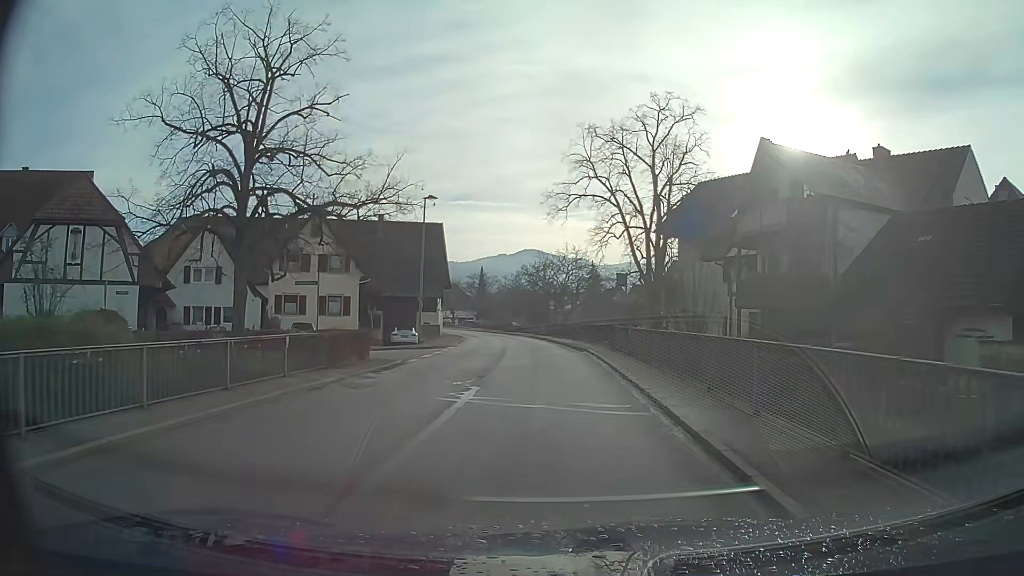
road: secondary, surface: asphalt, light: Day
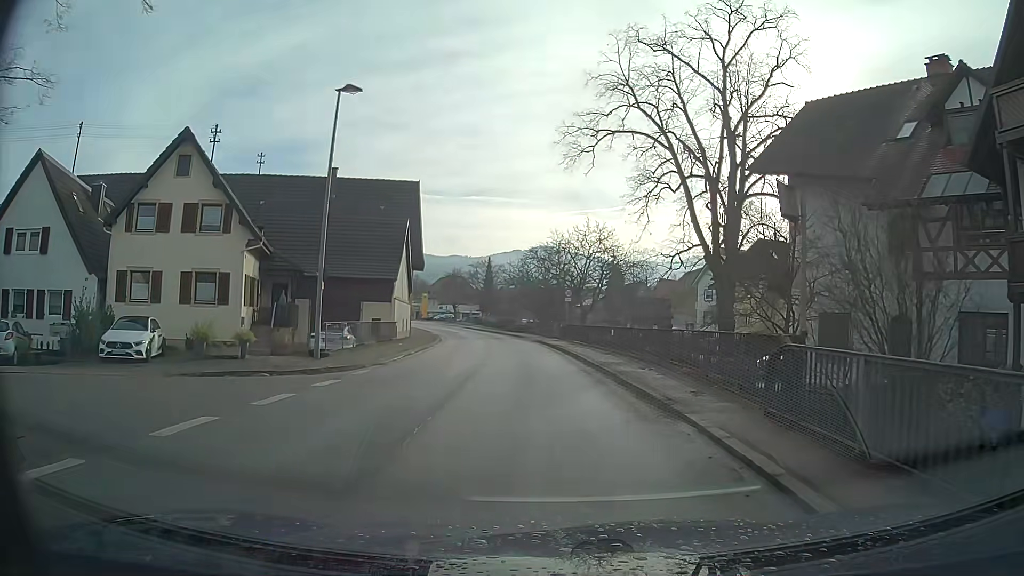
(-0.2, +18.4) m; -1°
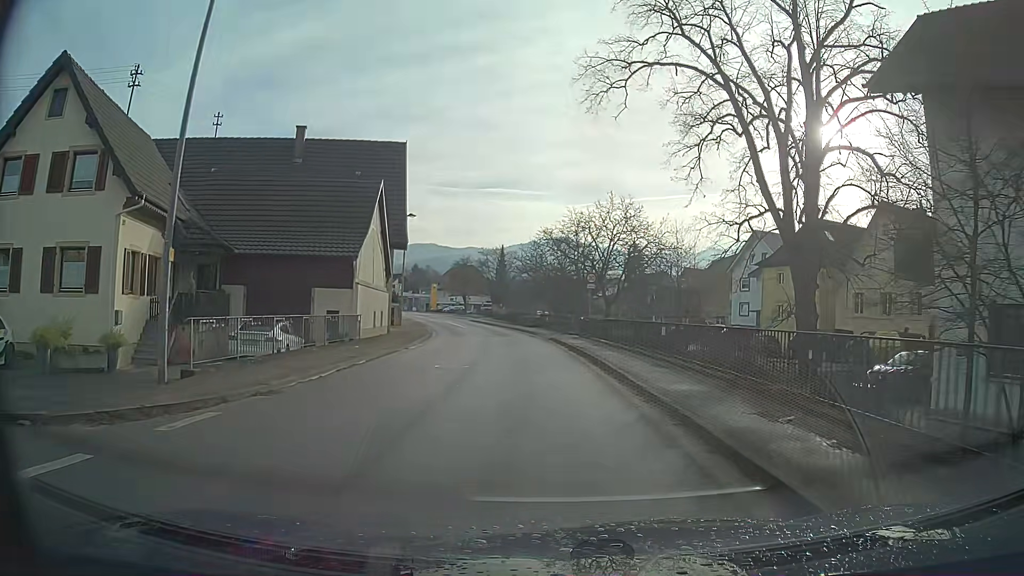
(-0.1, +9.2) m; -2°
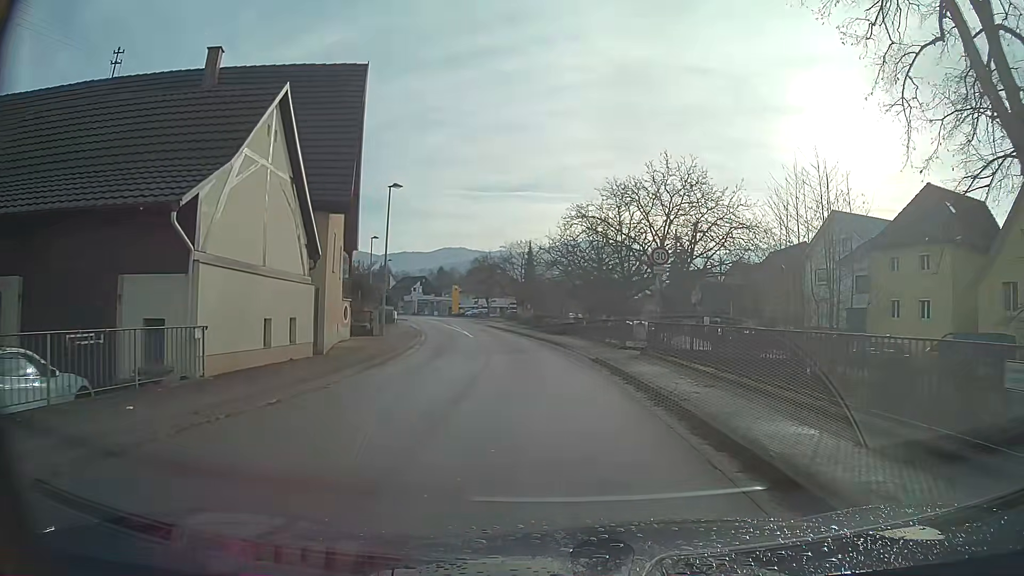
(-0.3, +13.8) m; -2°
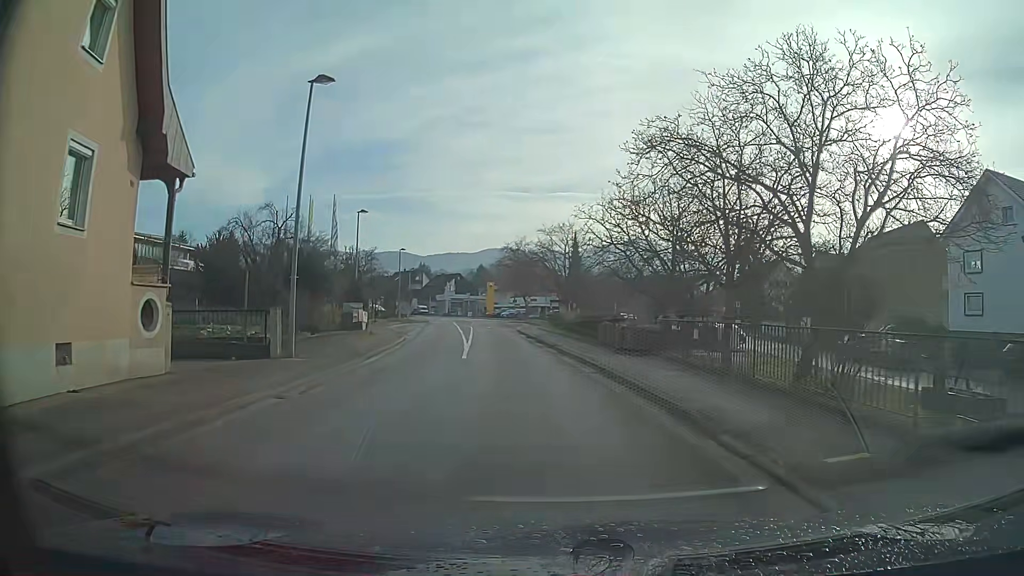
(-0.7, +18.2) m; -5°
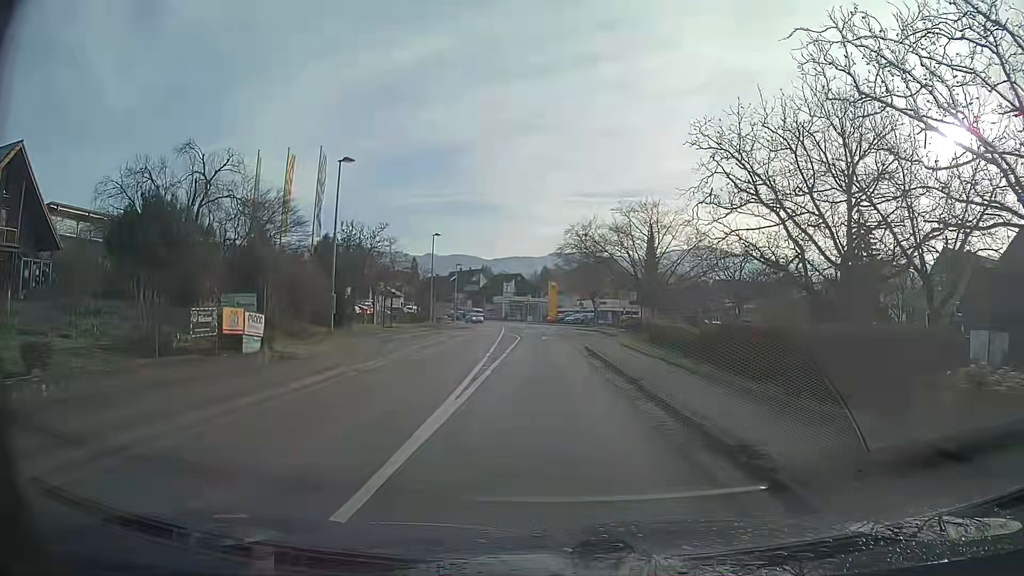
(-1.1, +17.9) m; -5°
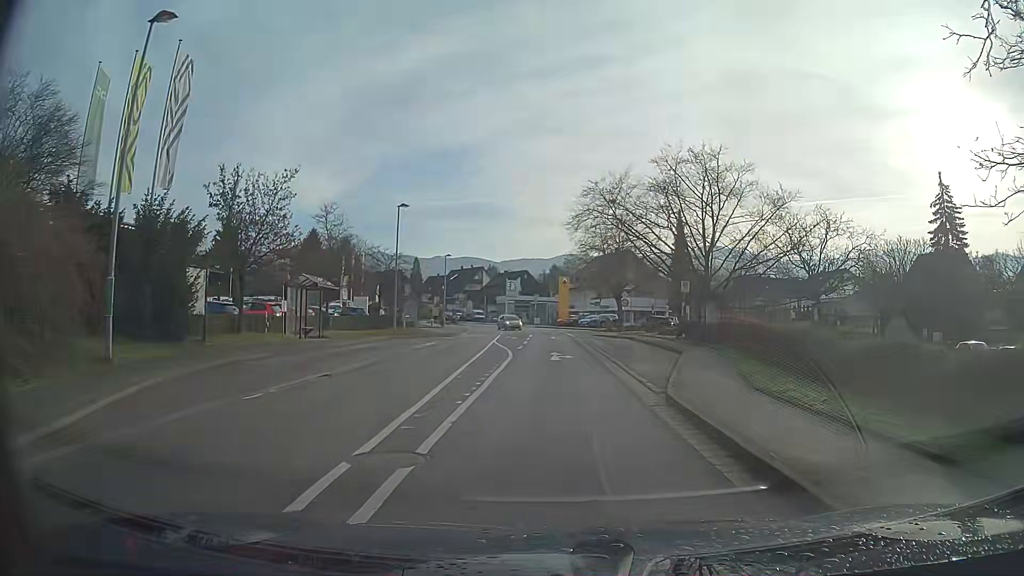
(0.0, +17.8) m; 0°
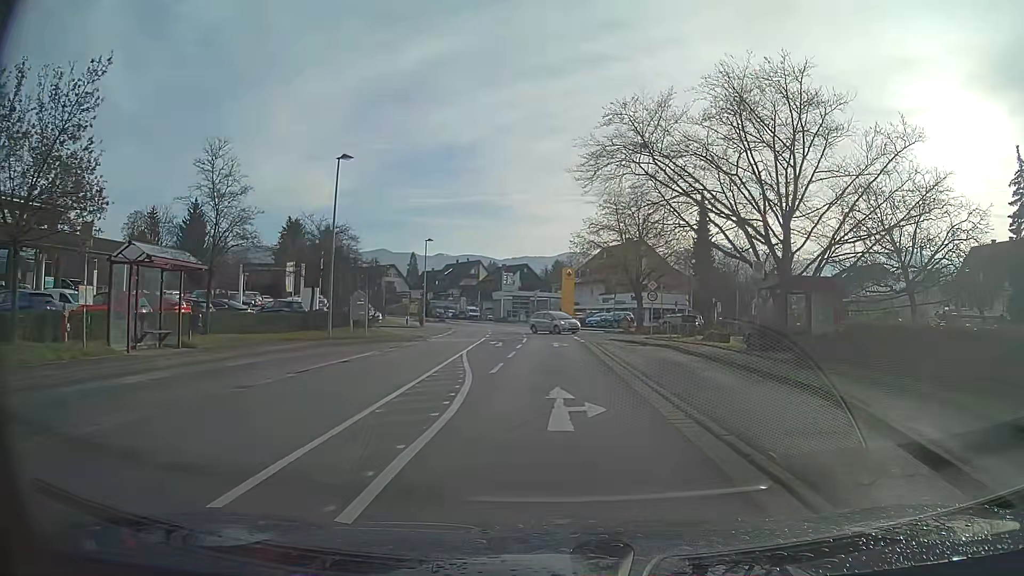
(-0.1, +13.4) m; 0°
(0, +10) (0, +20) (0, +30) (0, +40) (-1, +50) (-2, +60) (-4, +70) (-7, +79) (-11, +88) (-15, +97) m
